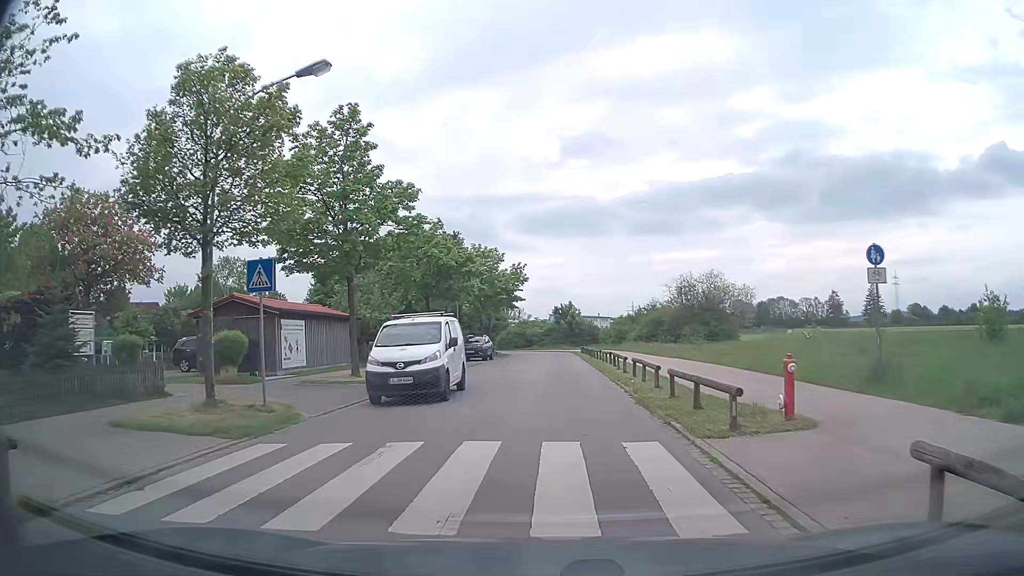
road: residential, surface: asphalt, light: Day
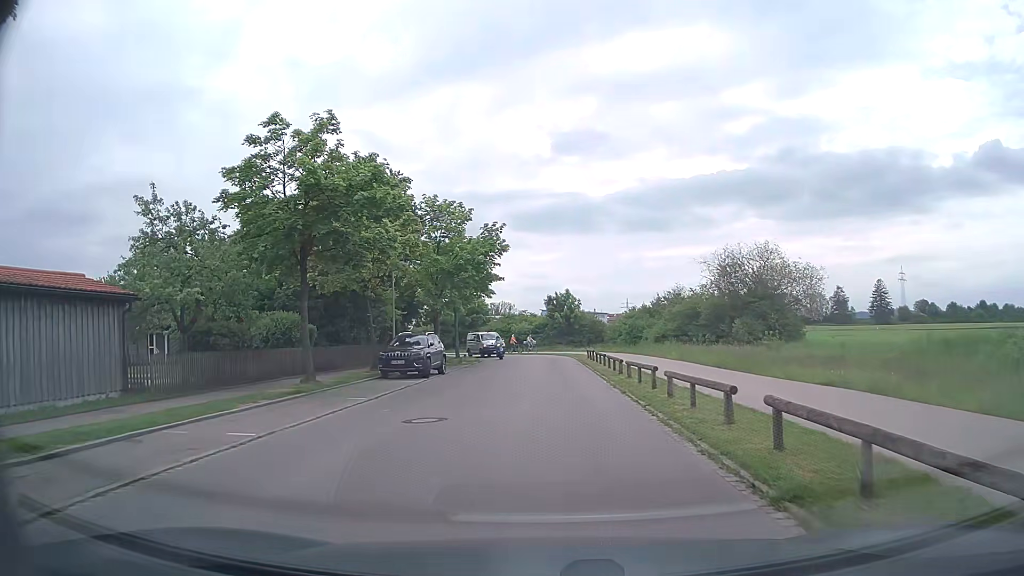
(+0.4, +19.5) m; +1°
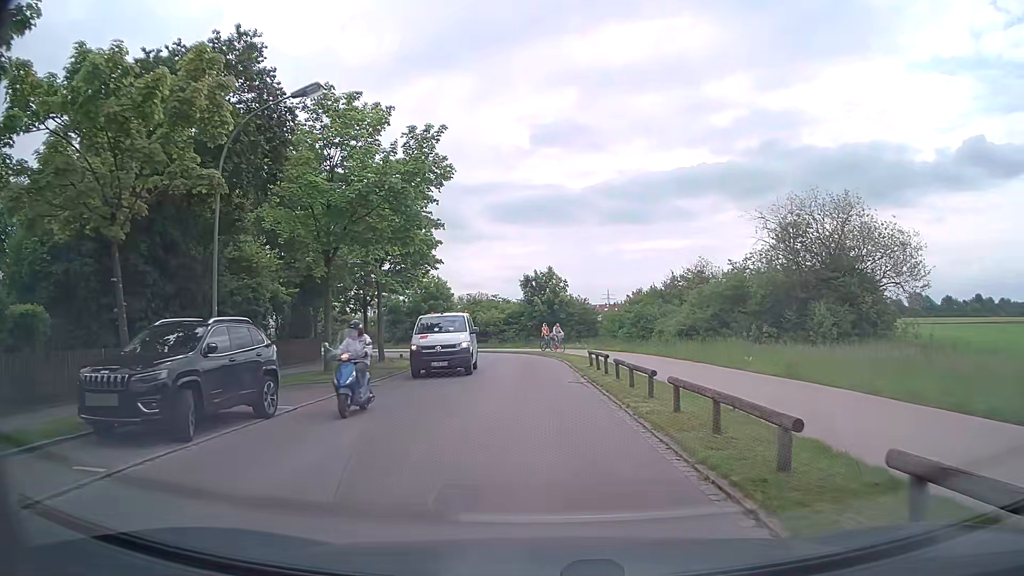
(+0.2, +16.4) m; +2°
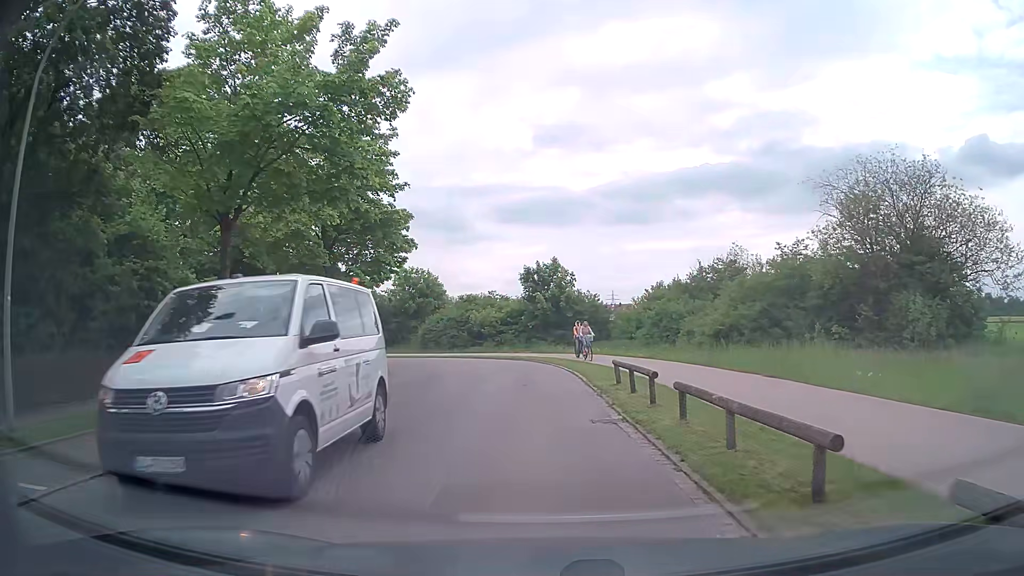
(0.0, +7.5) m; 0°
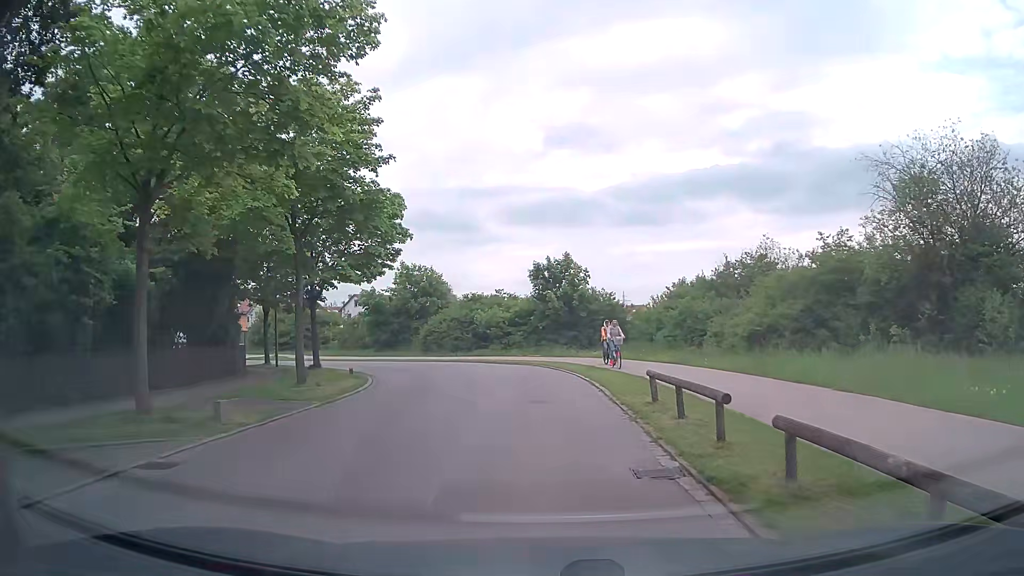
(-0.1, +3.7) m; -1°
(0, +10) (-1, +20) (-2, +30) (-8, +38) (-15, +44) (-24, +50) (-32, +56) (-40, +62) (-48, +68) (-56, +74) m
